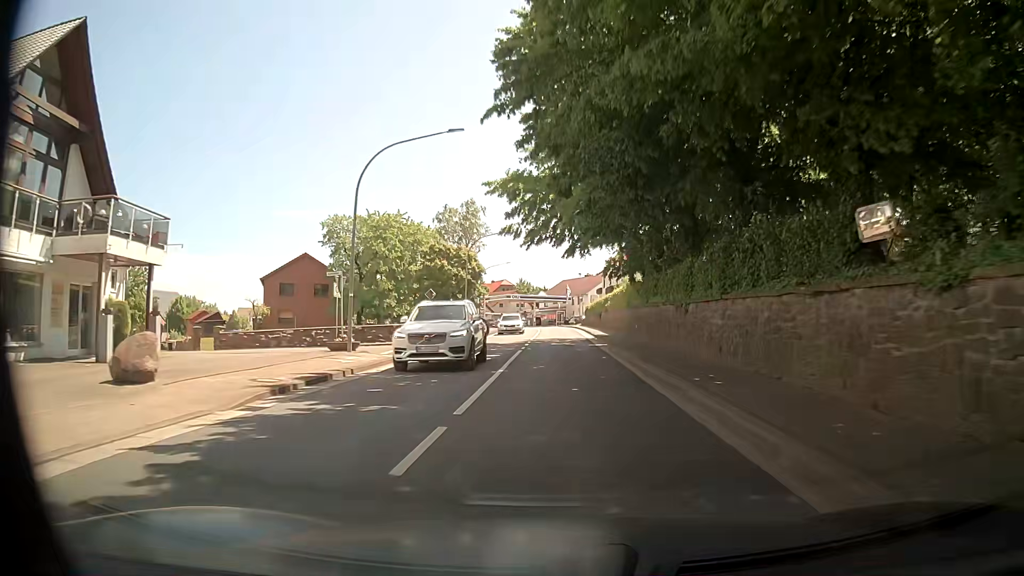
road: primary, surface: asphalt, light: Day
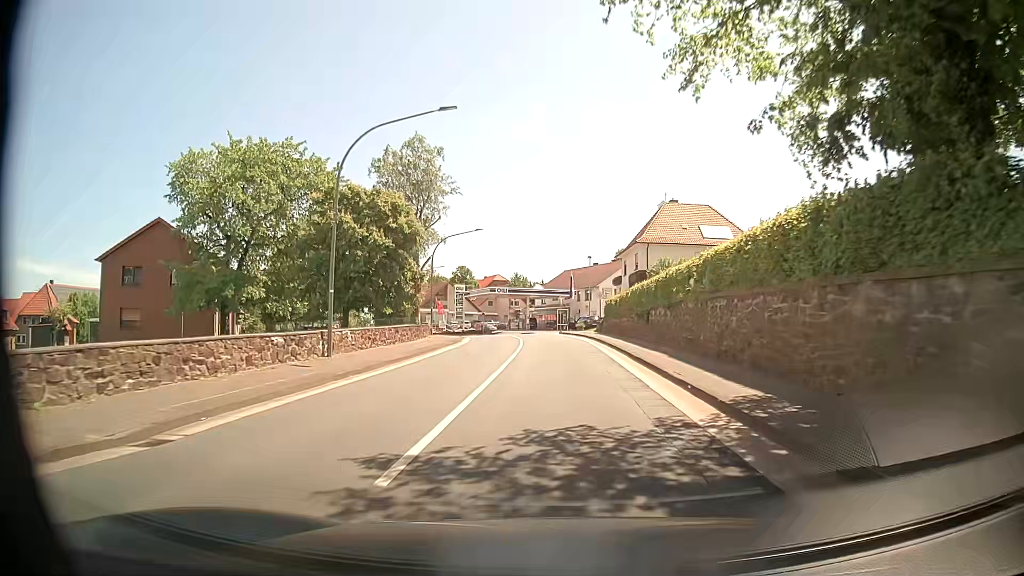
(0.0, +30.6) m; +1°
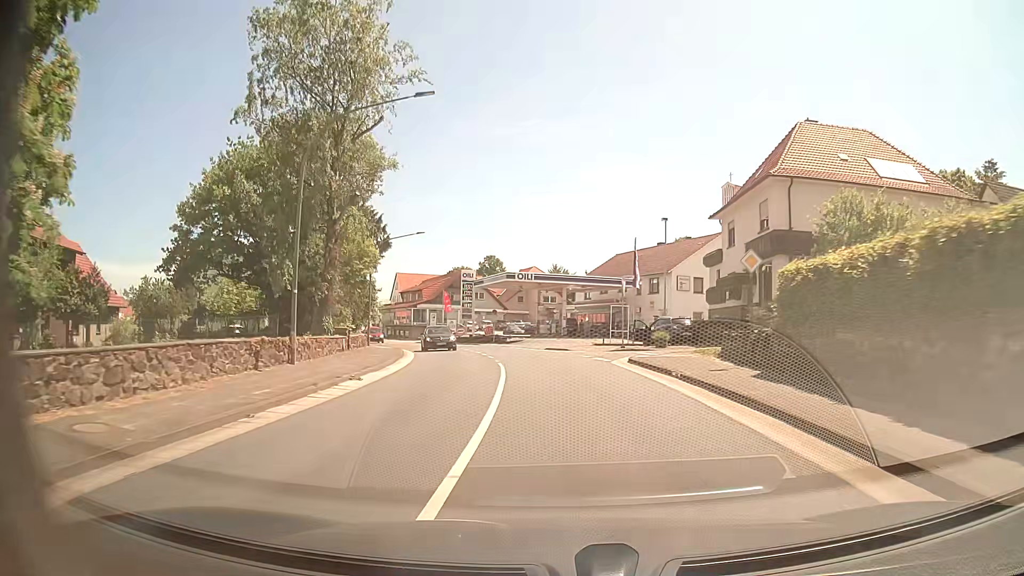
(-0.7, +30.5) m; -4°
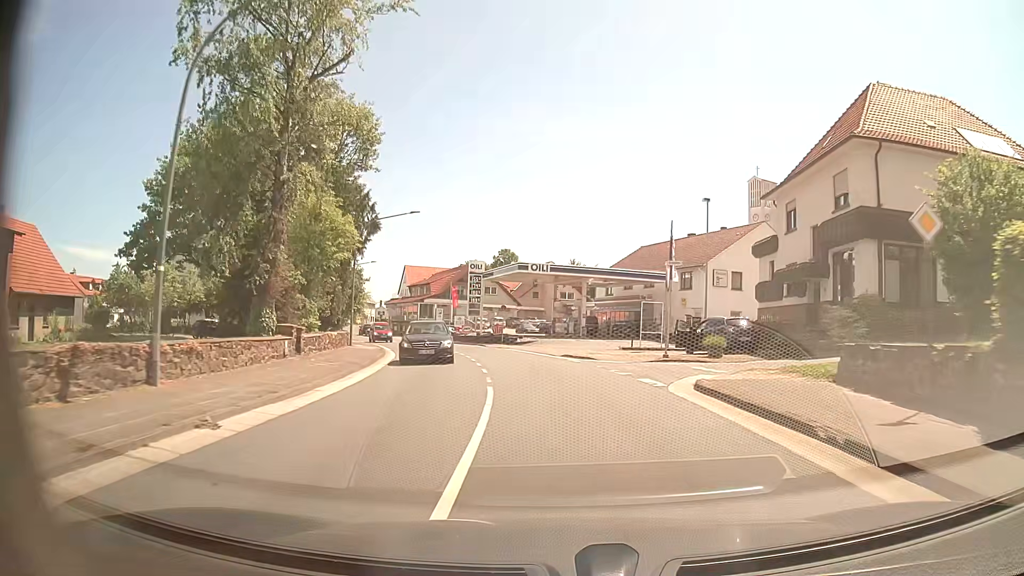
(-0.1, +7.6) m; -1°
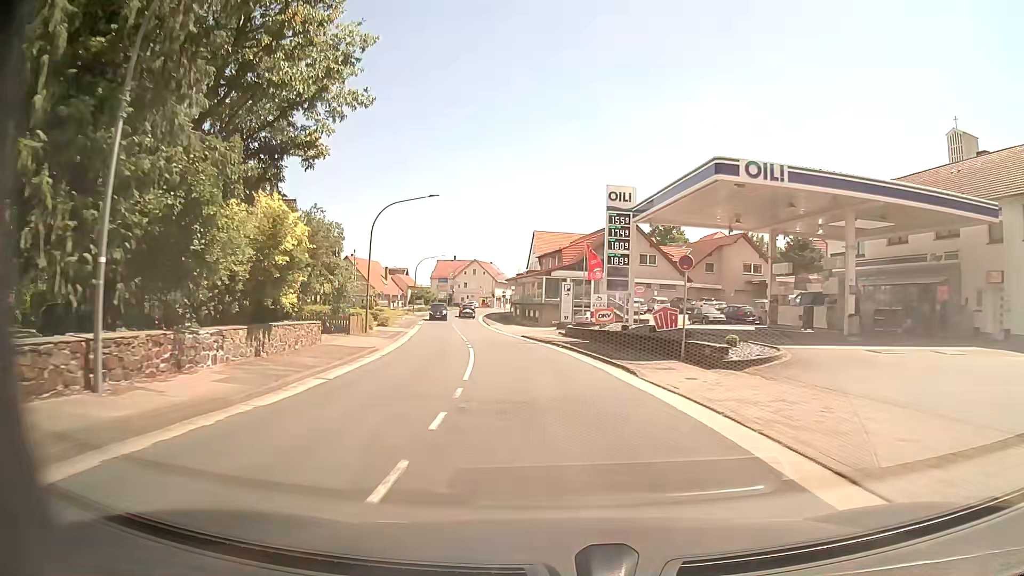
(-2.6, +30.7) m; -13°
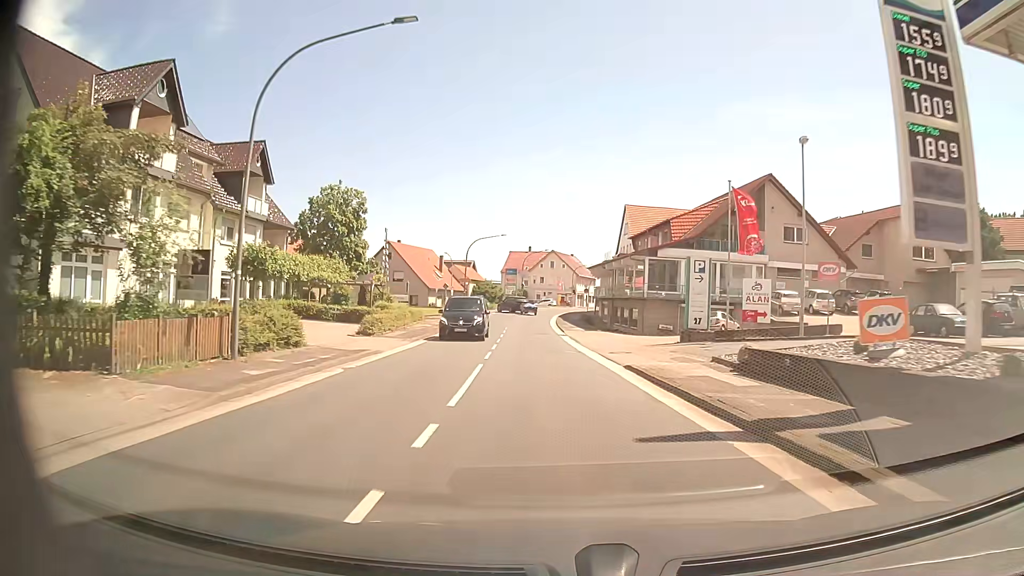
(-1.6, +23.4) m; -7°
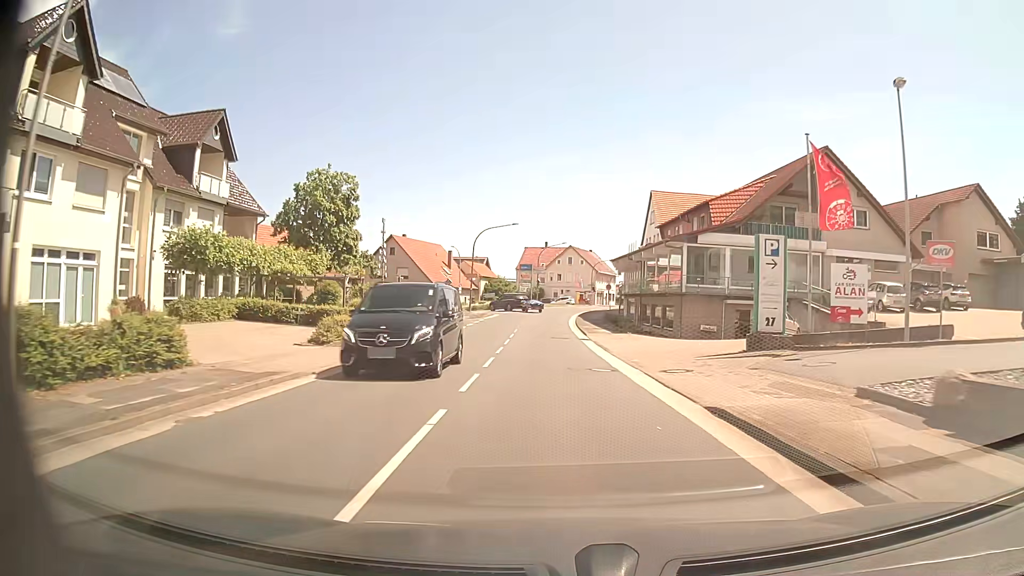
(-0.1, +7.8) m; -1°
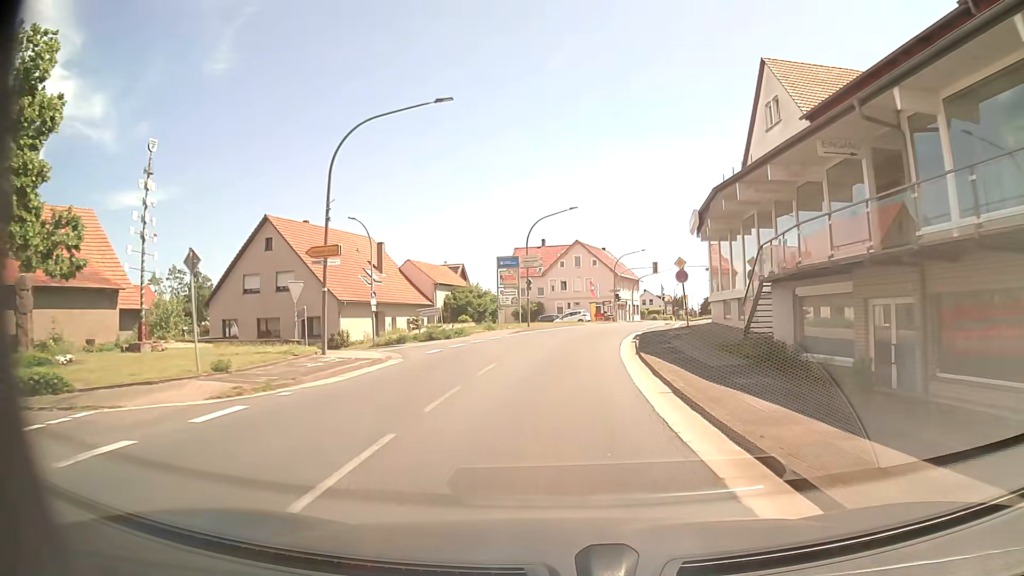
(-0.7, +38.7) m; -1°
(0, +10) (+1, +20) (+2, +30) (+4, +40) (+6, +49) (+9, +59) (+12, +69) (+15, +78) (+18, +88) (+21, +97) m
